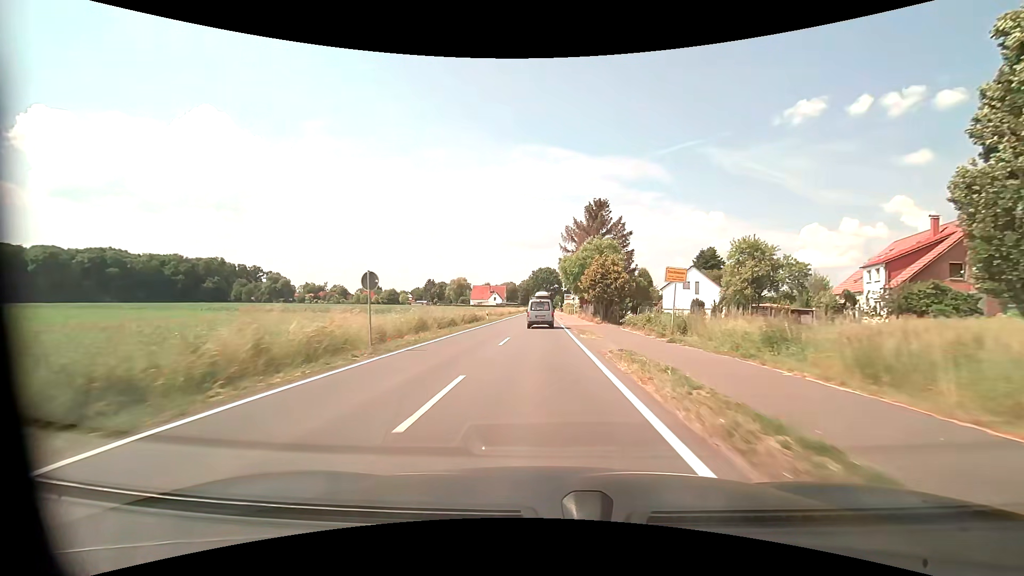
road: tertiary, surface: asphalt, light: Day
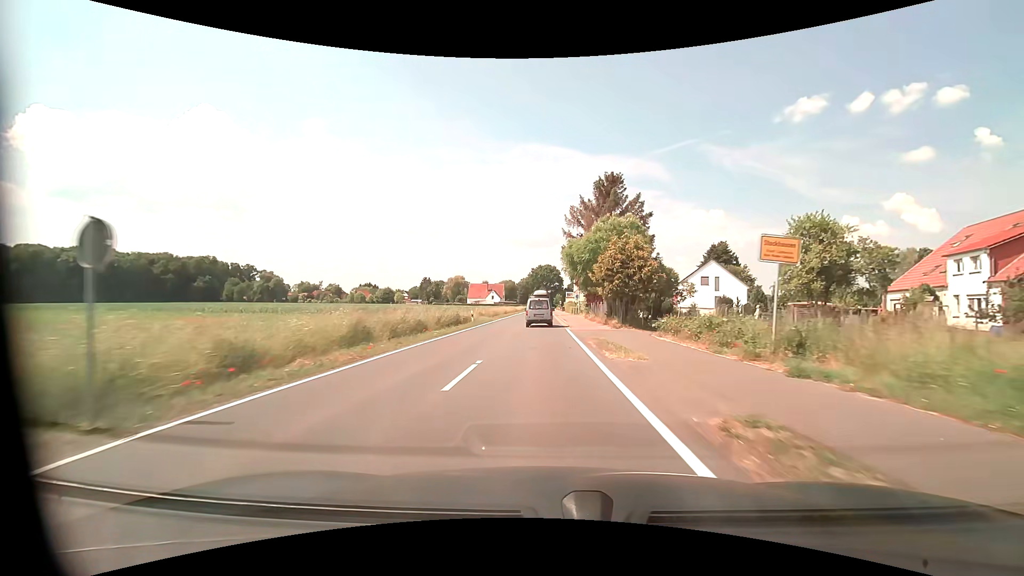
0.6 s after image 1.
(0.0, +9.4) m; 0°
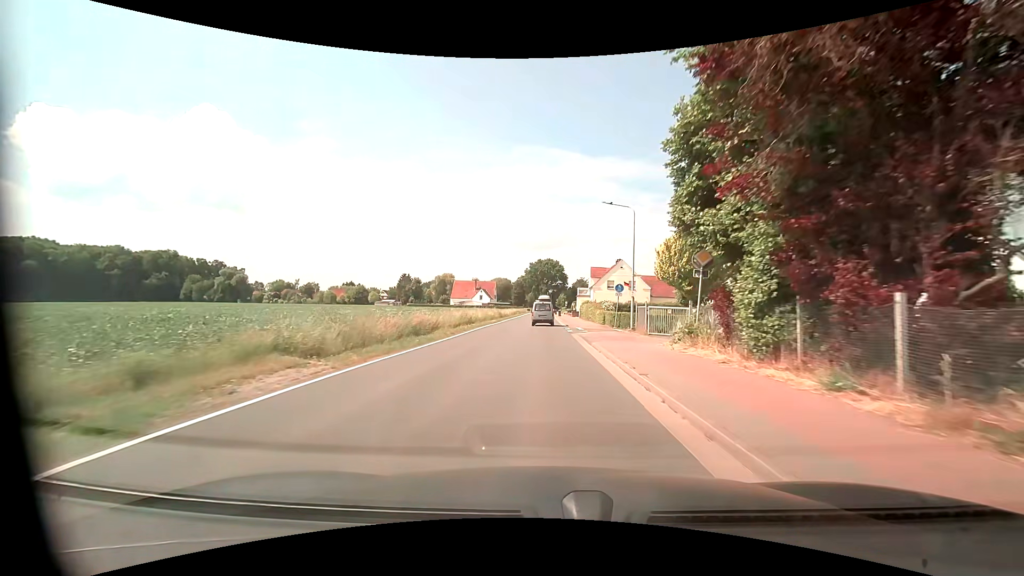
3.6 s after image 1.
(-0.3, +41.3) m; 0°
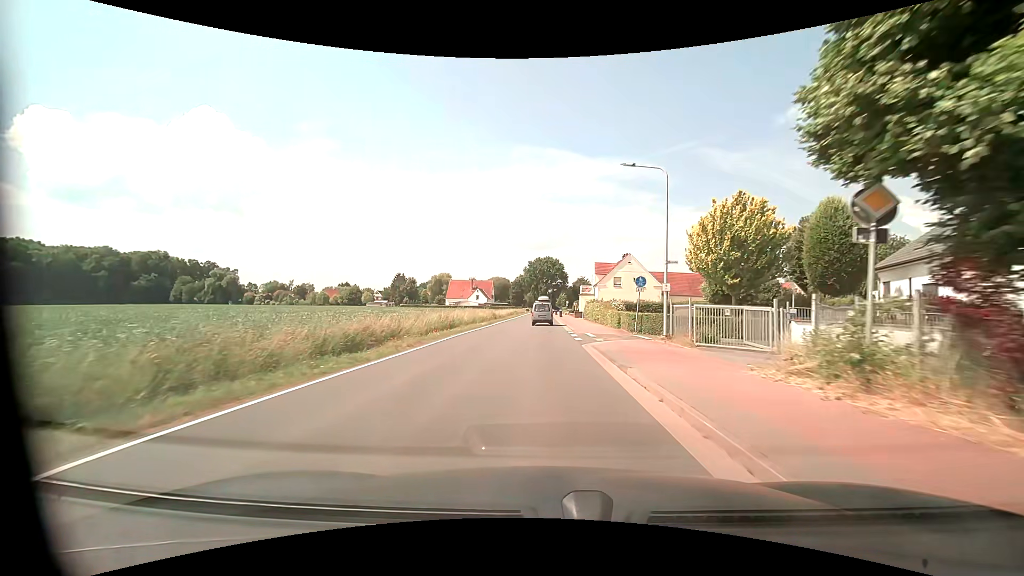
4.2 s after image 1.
(+0.1, +8.0) m; 0°
(0, +10) (0, +20) (0, +30) (0, +40) (0, +50) (0, +60) (0, +70) (0, +80) (0, +90) (0, +100) m
